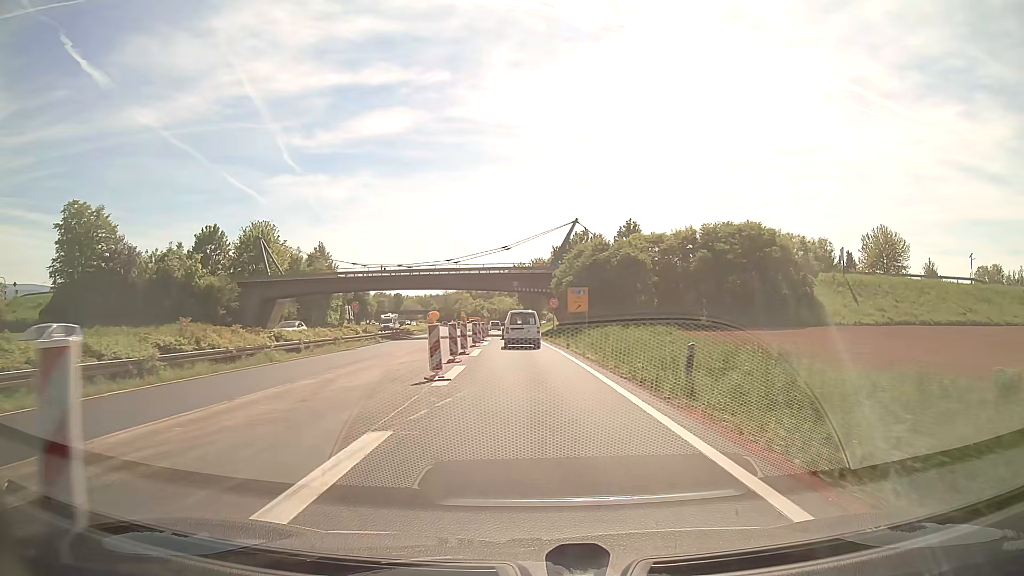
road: trunk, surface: asphalt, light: Day
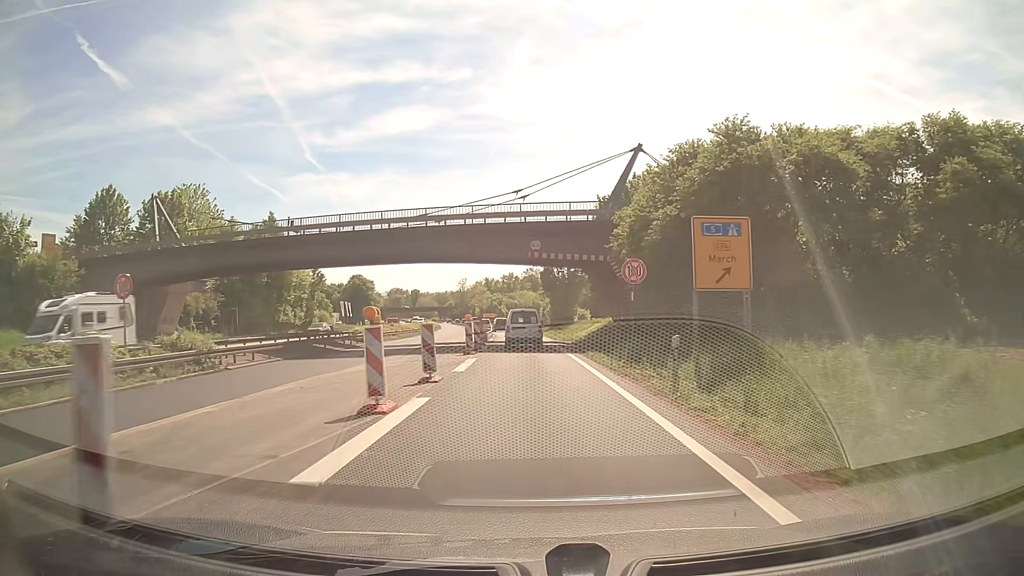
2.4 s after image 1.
(-0.5, +32.5) m; -2°
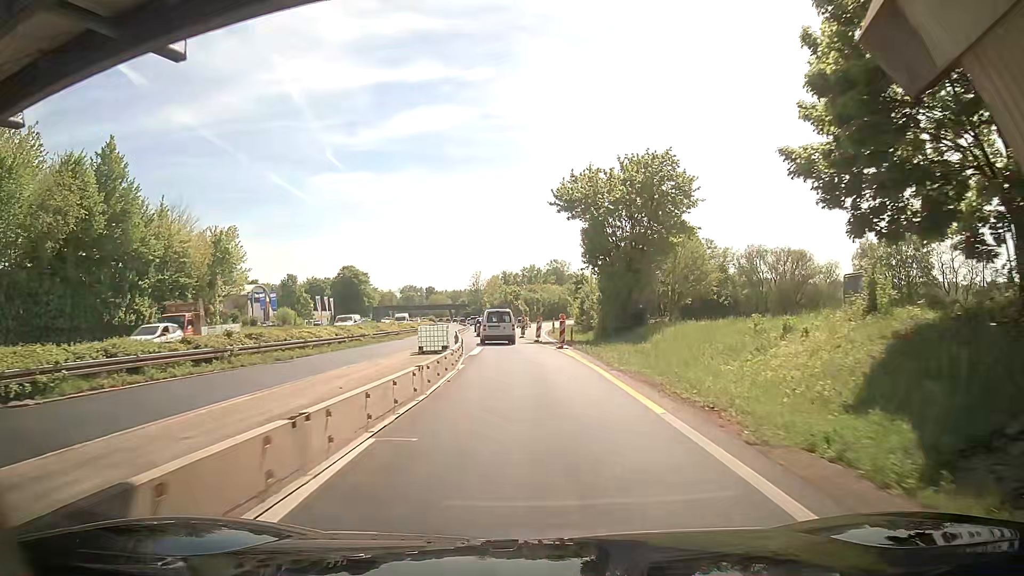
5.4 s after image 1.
(-0.8, +40.1) m; -4°
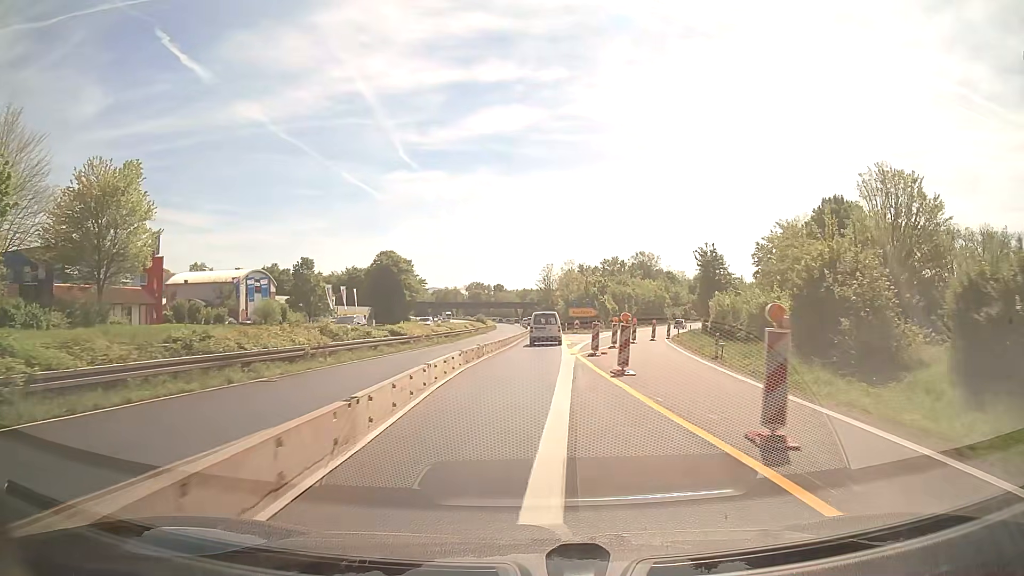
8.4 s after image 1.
(-1.2, +41.0) m; -5°
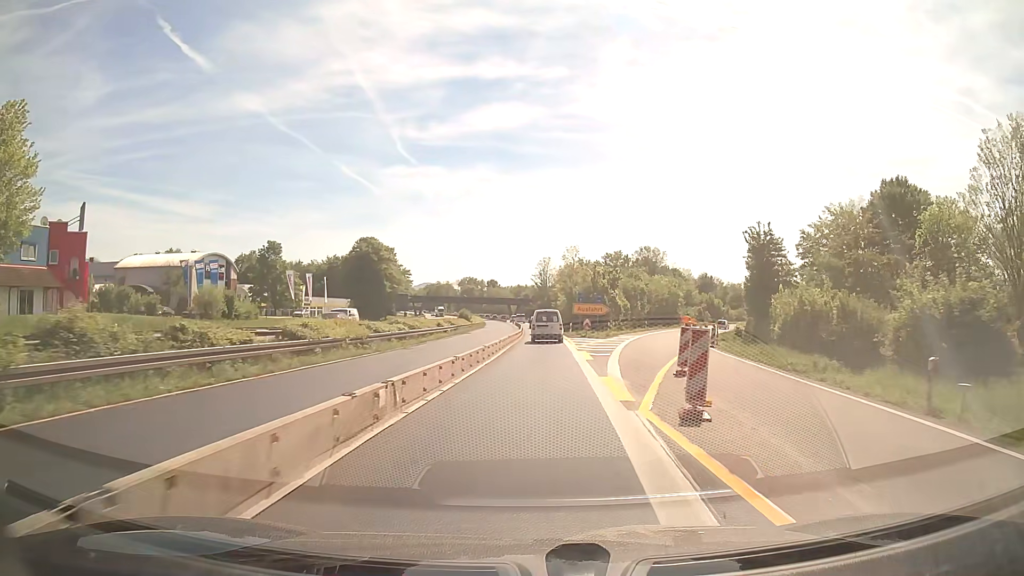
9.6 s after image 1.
(+0.1, +16.4) m; +1°
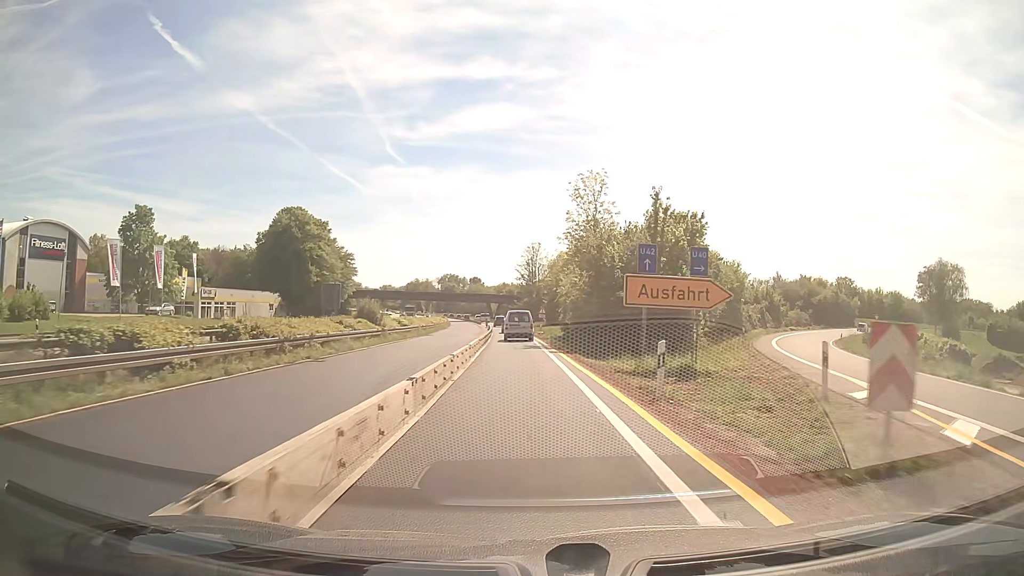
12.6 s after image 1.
(+0.8, +41.7) m; +1°
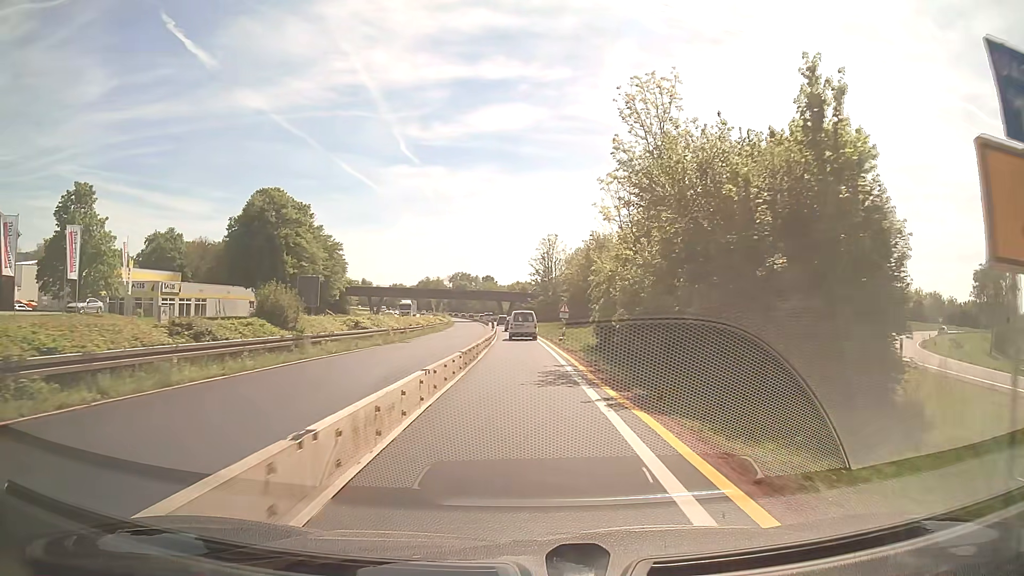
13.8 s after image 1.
(-0.1, +16.5) m; -1°
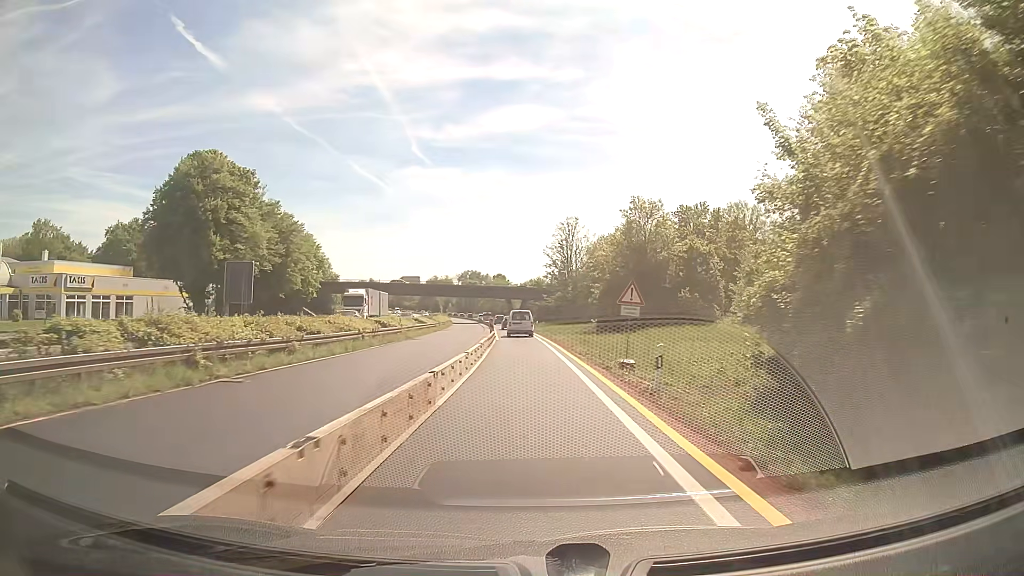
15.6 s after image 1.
(-0.4, +24.4) m; -1°
(0, +10) (0, +20) (0, +30) (-1, +40) (-1, +50) (-2, +60) (-2, +70) (-3, +80) (-4, +90) (-5, +100) m
